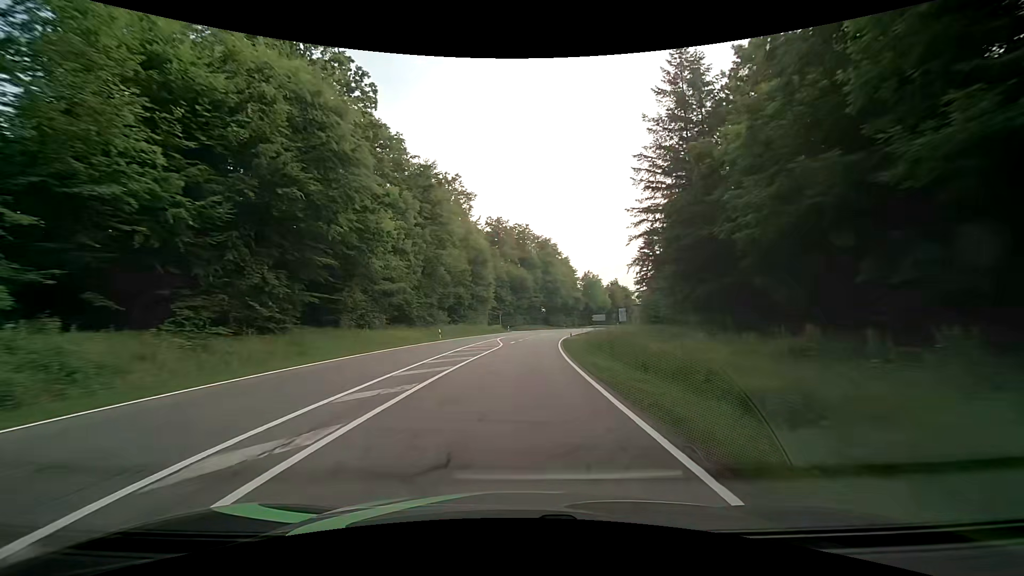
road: secondary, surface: asphalt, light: Day
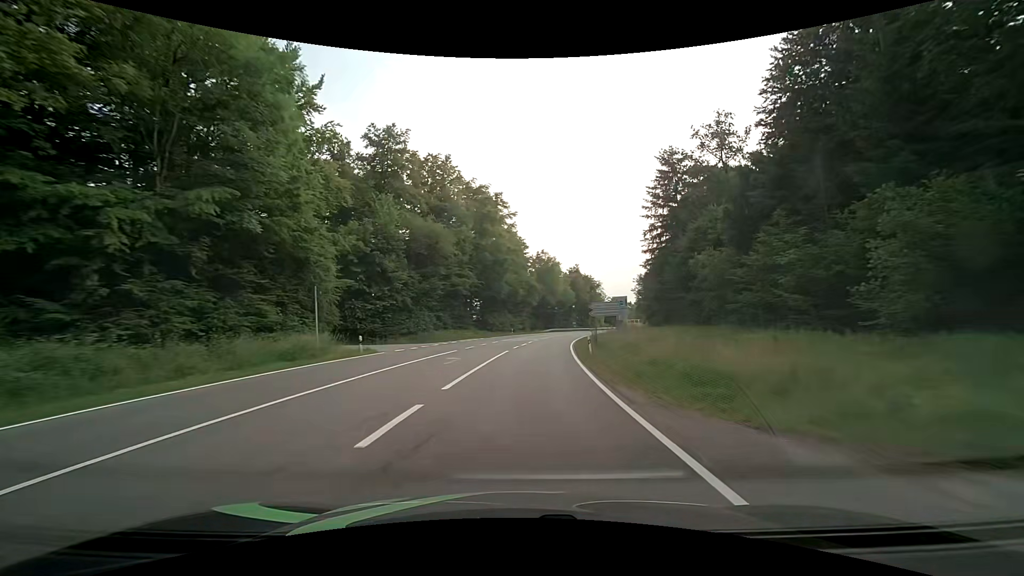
(+3.3, +56.7) m; +7°
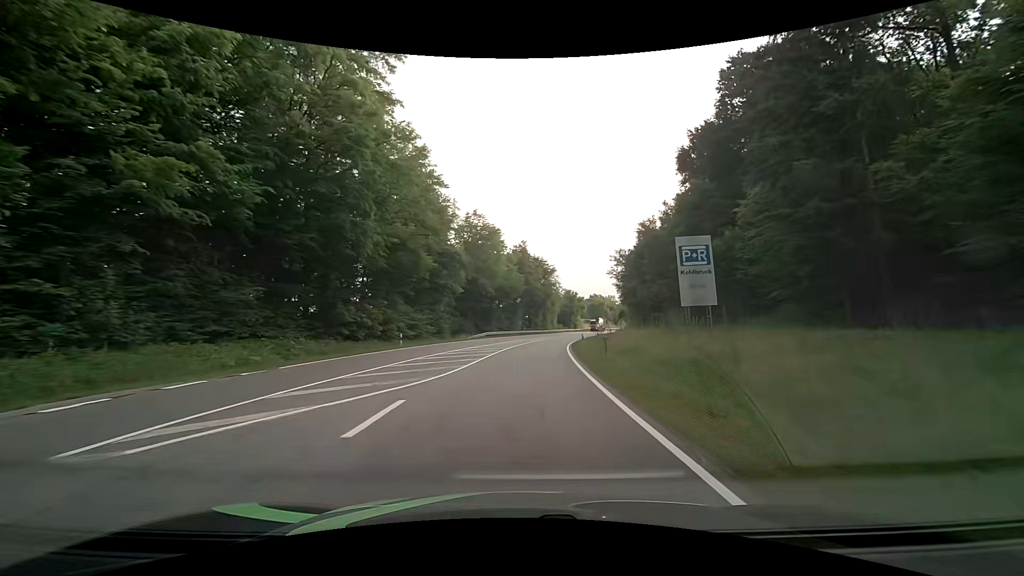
(+2.8, +43.9) m; +8°
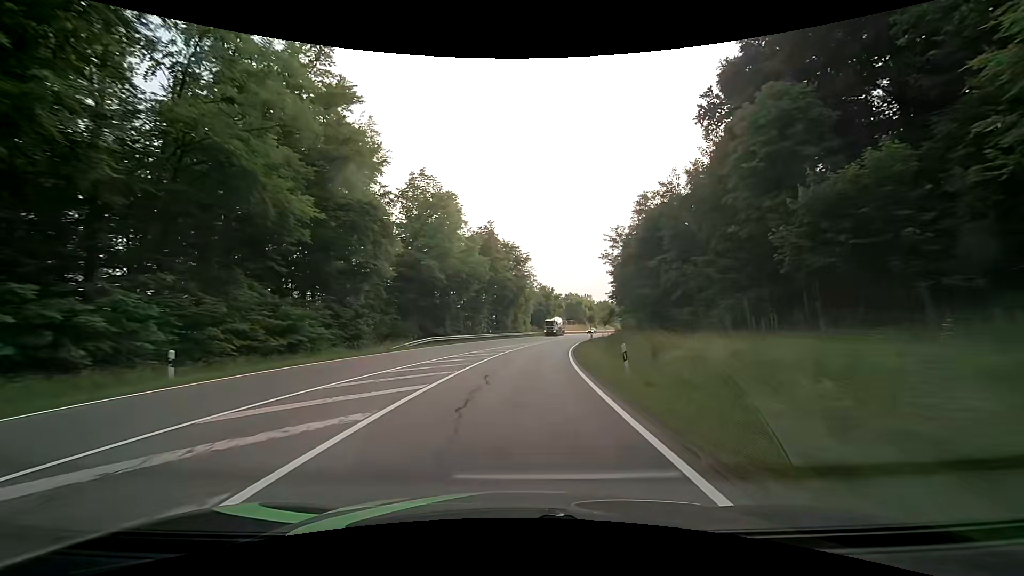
(+0.6, +21.6) m; +3°
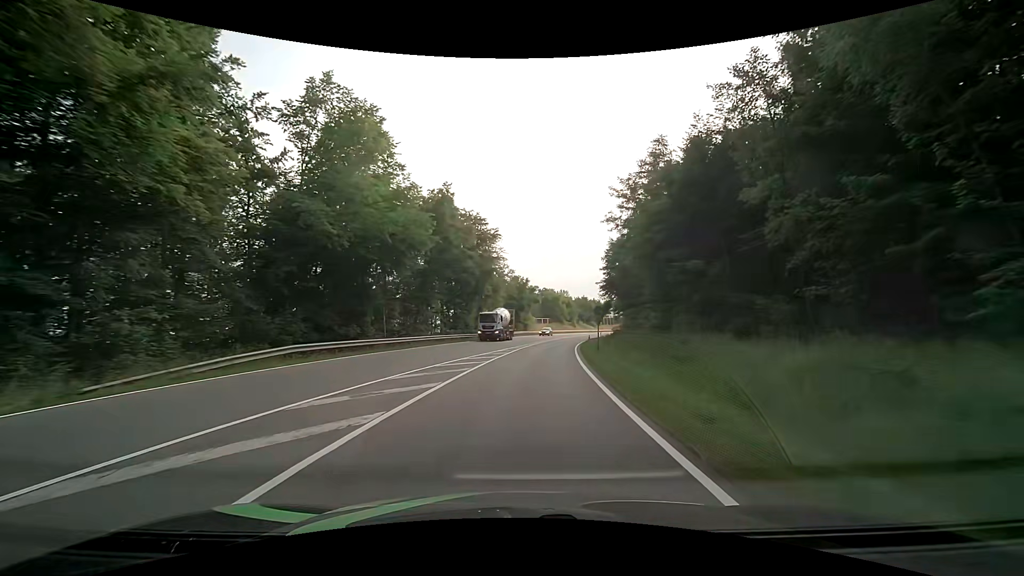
(+0.6, +21.5) m; +3°
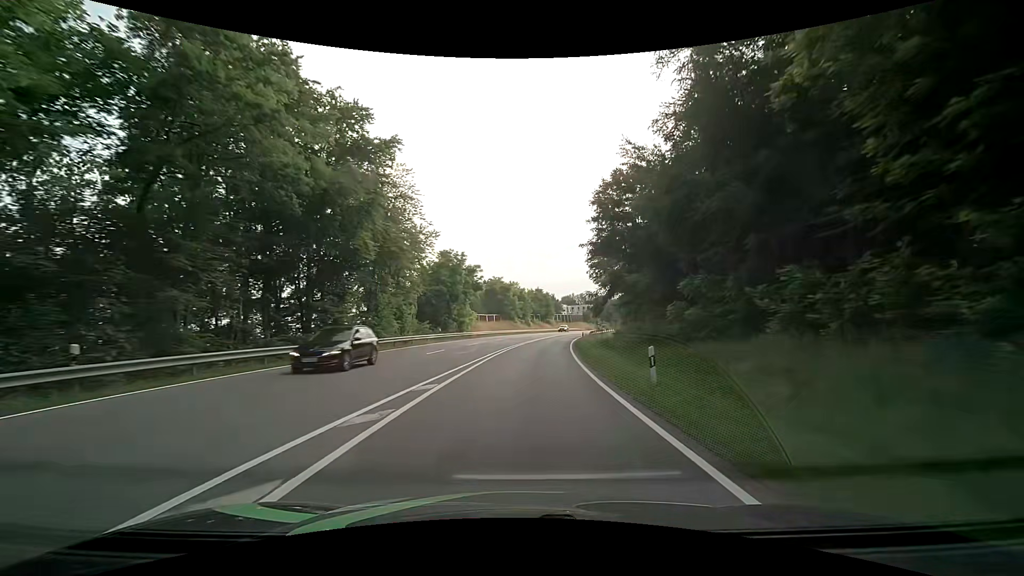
(+1.8, +32.5) m; +6°
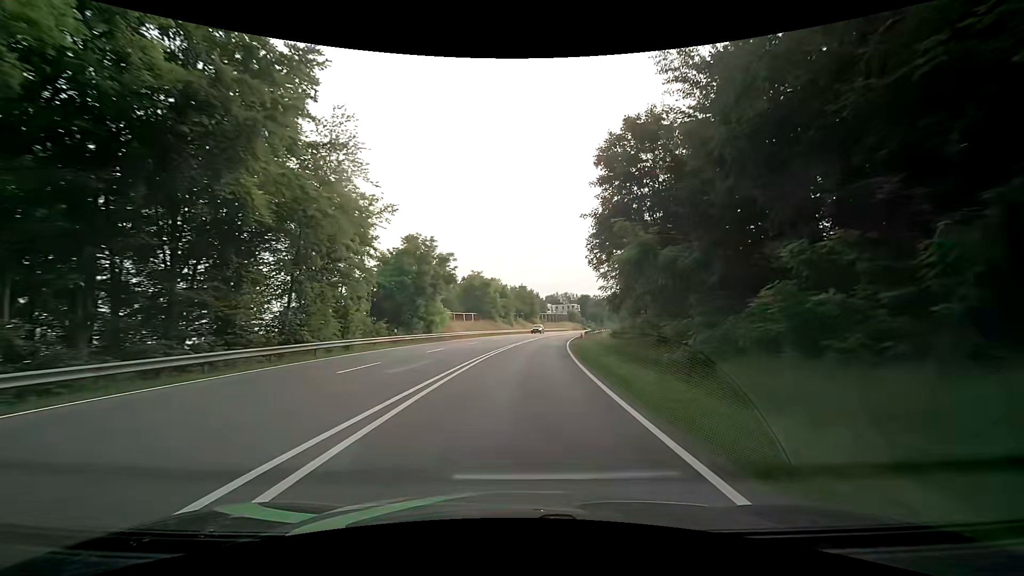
(+0.2, +10.9) m; +2°
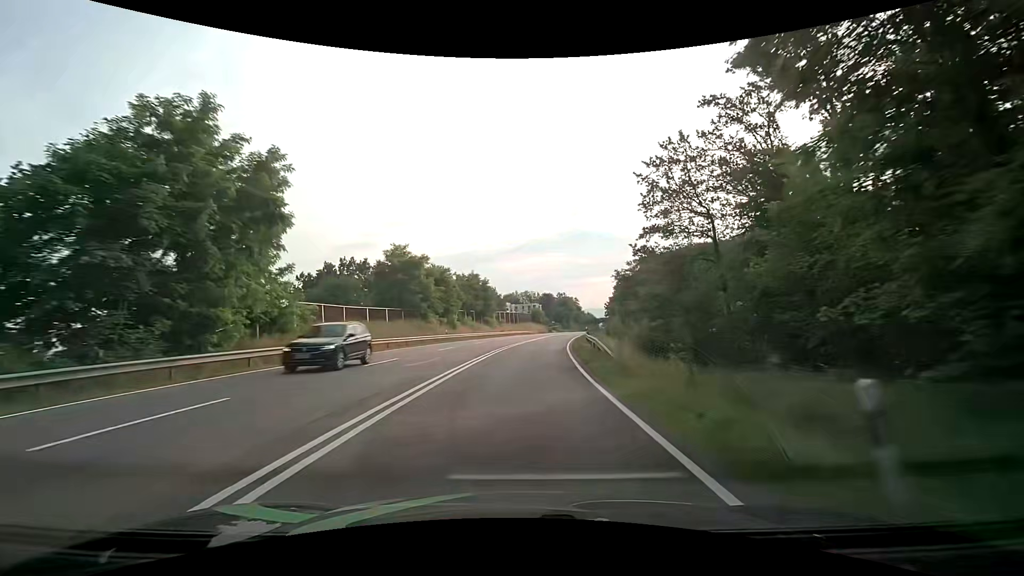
(+1.6, +32.6) m; +5°
(0, +10) (+1, +20) (+1, +30) (+2, +40) (+3, +50) (+5, +60) (+6, +70) (+8, +79) (+10, +89) (+12, +99) m
